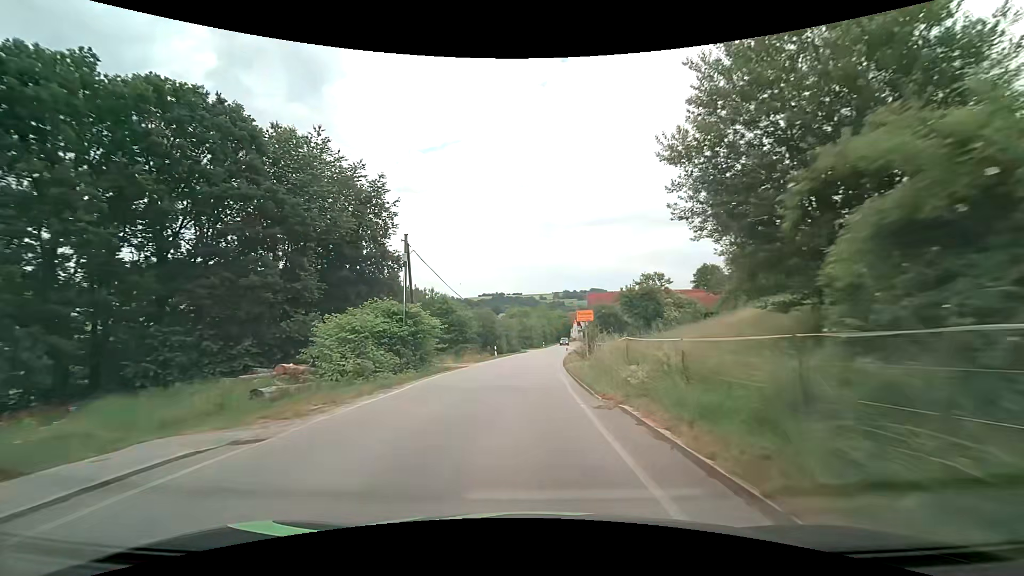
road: secondary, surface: asphalt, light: Day
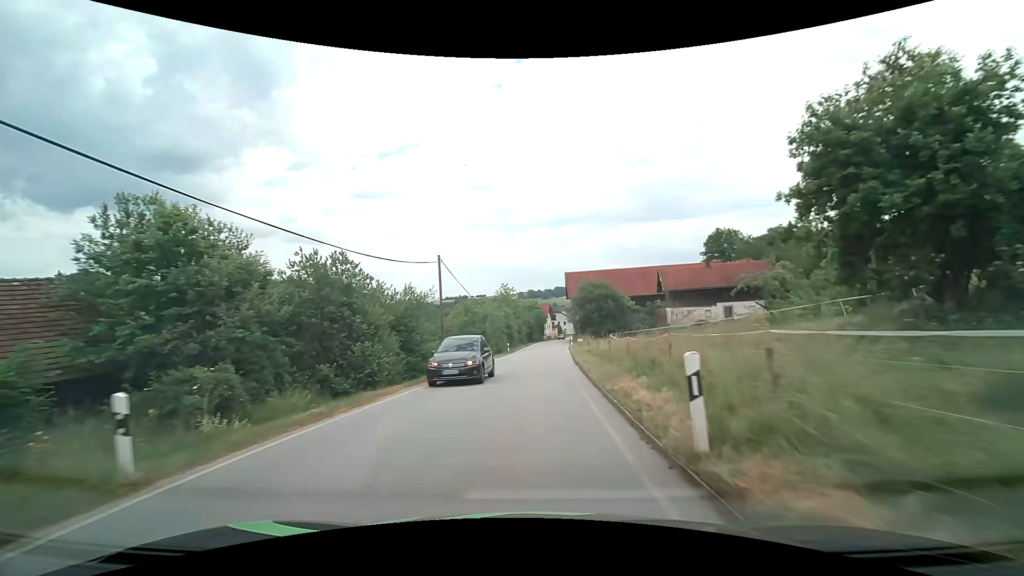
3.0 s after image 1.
(+1.2, +38.9) m; +4°
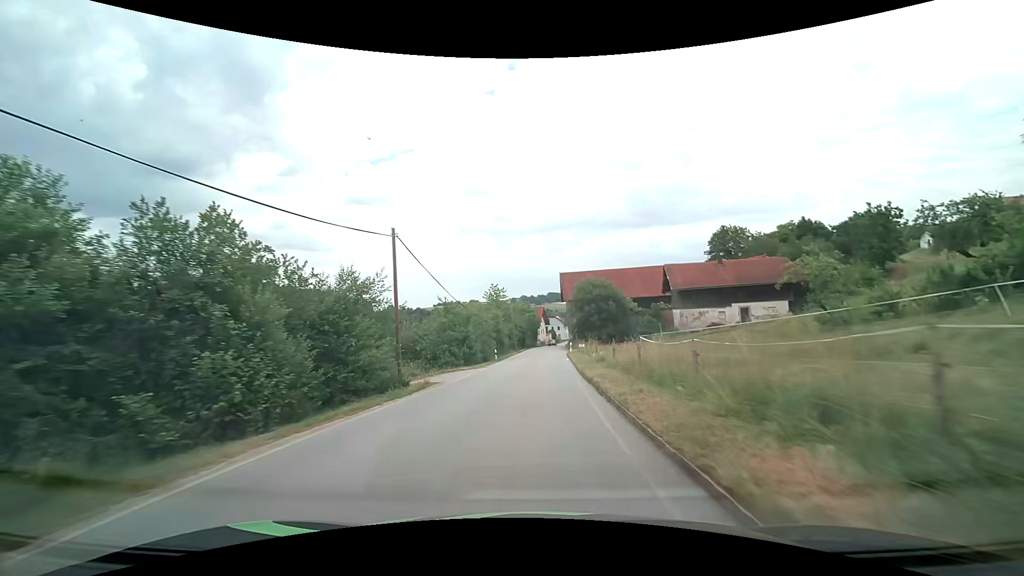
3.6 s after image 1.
(0.0, +7.8) m; 0°
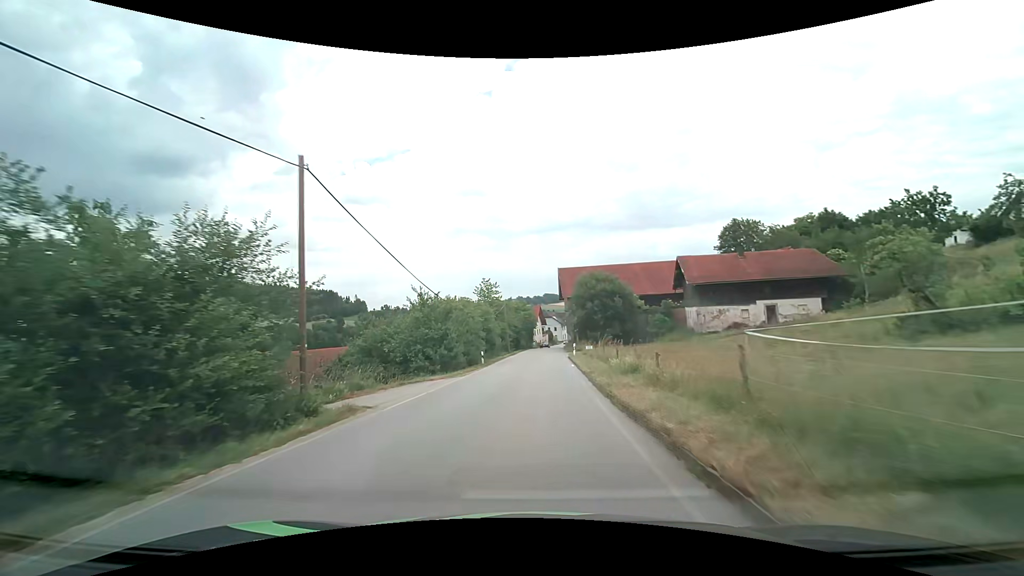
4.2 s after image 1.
(0.0, +7.8) m; +1°
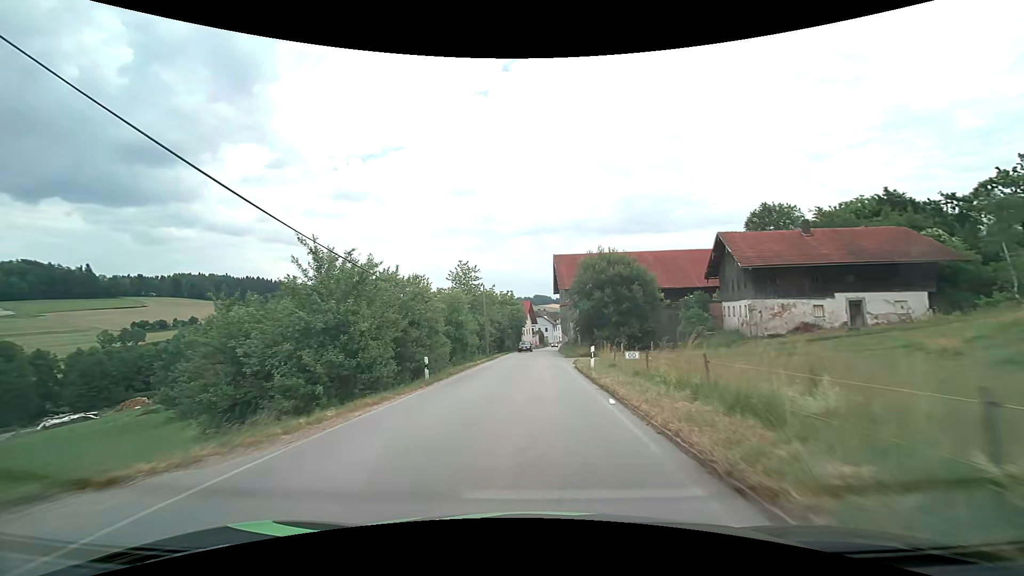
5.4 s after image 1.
(+0.1, +15.5) m; +1°
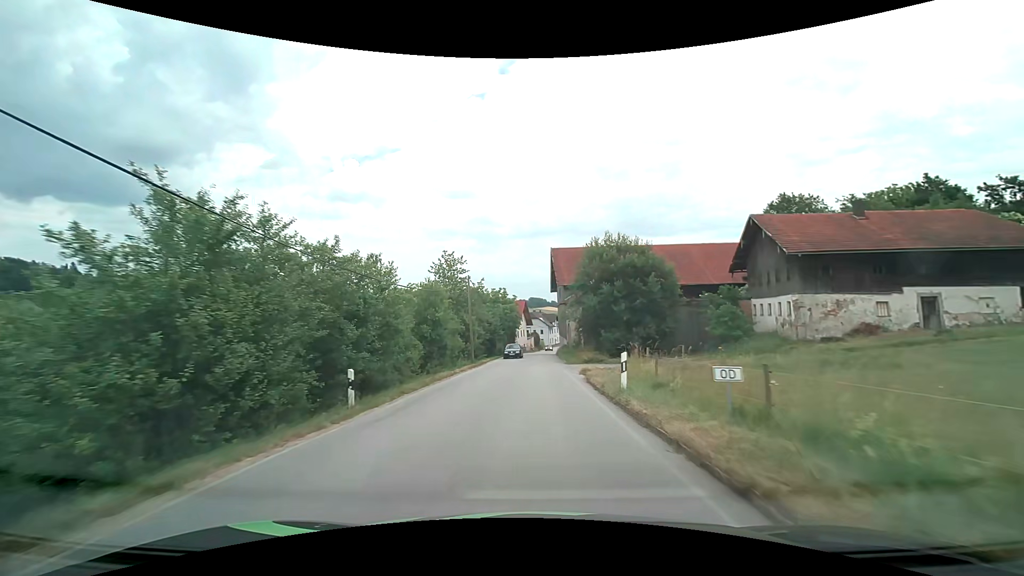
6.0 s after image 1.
(0.0, +7.5) m; +1°
